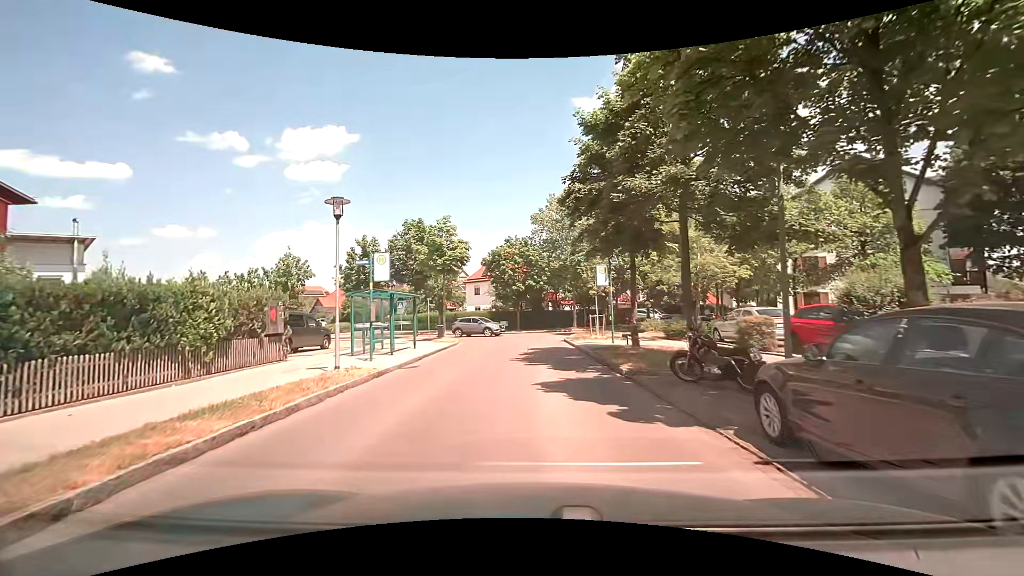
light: Day
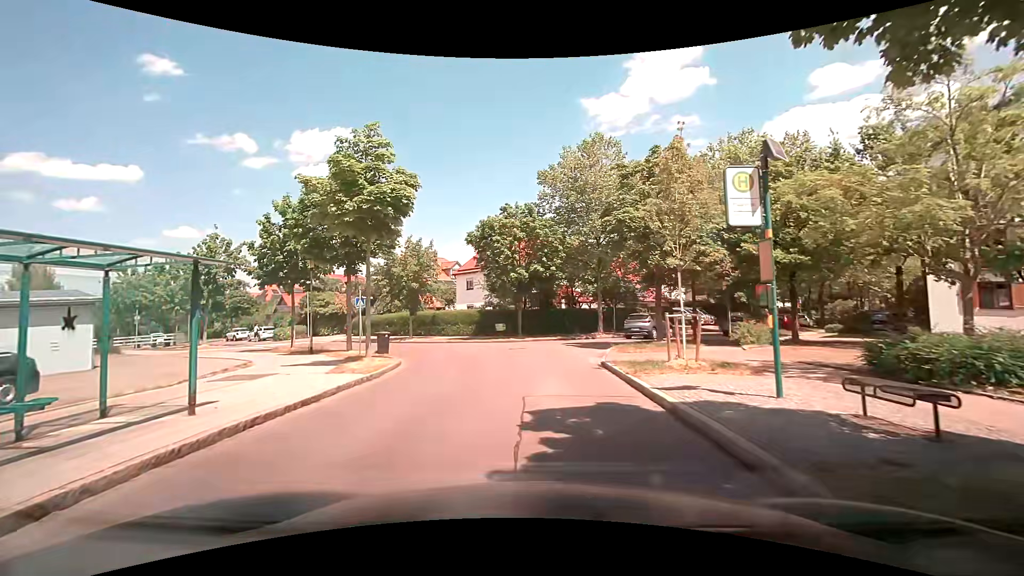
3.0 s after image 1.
(-0.1, +14.5) m; -1°
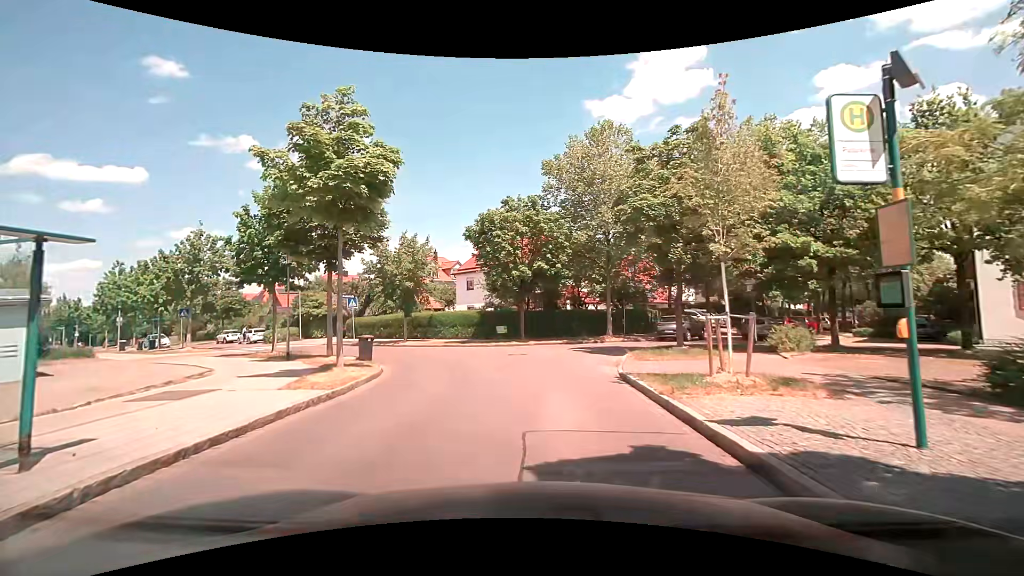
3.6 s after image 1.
(0.0, +2.6) m; +1°
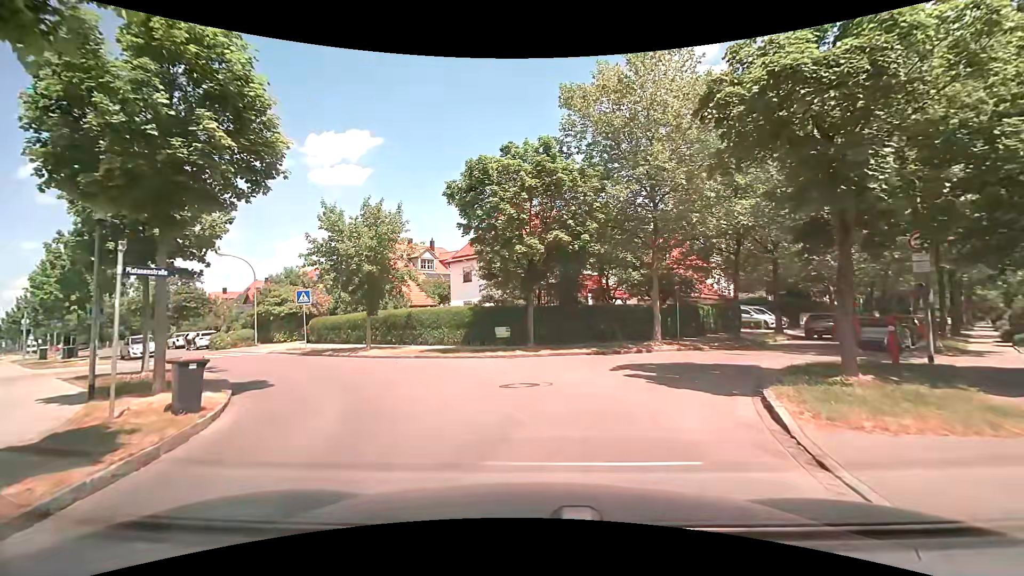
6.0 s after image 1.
(-0.4, +9.7) m; -3°
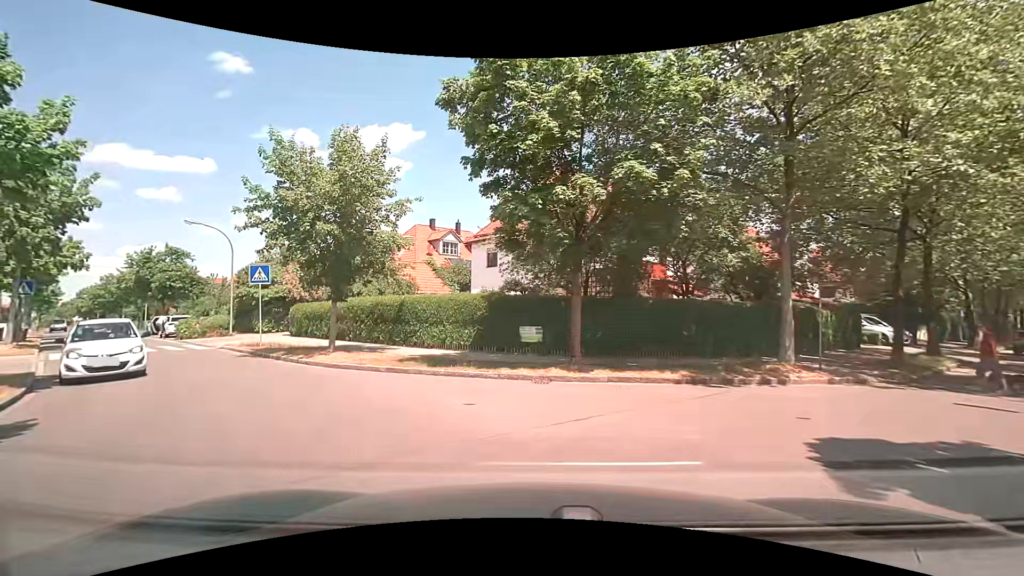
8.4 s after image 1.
(-0.2, +8.3) m; -4°
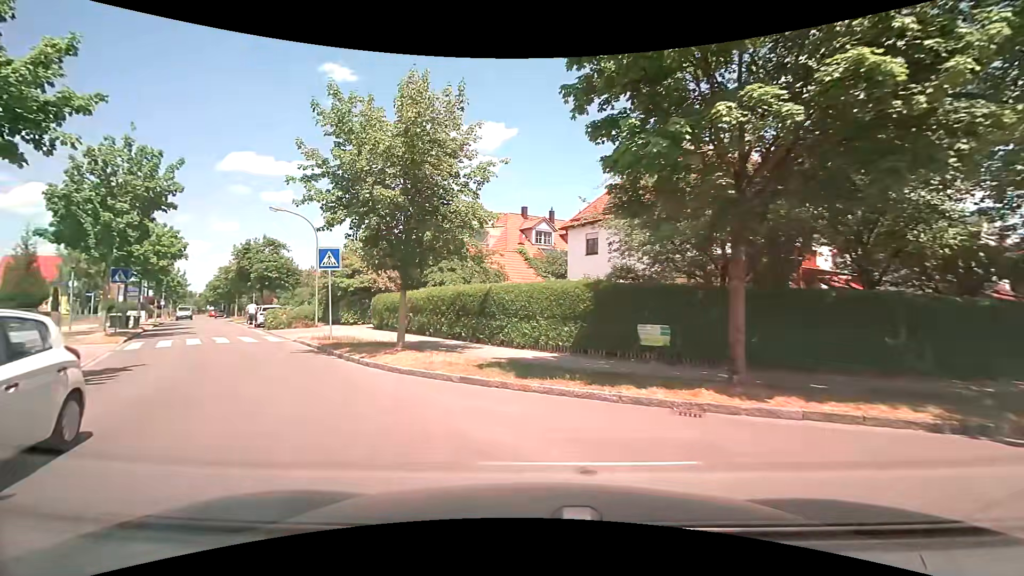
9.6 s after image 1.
(-0.3, +3.8) m; -9°
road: residential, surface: asphalt
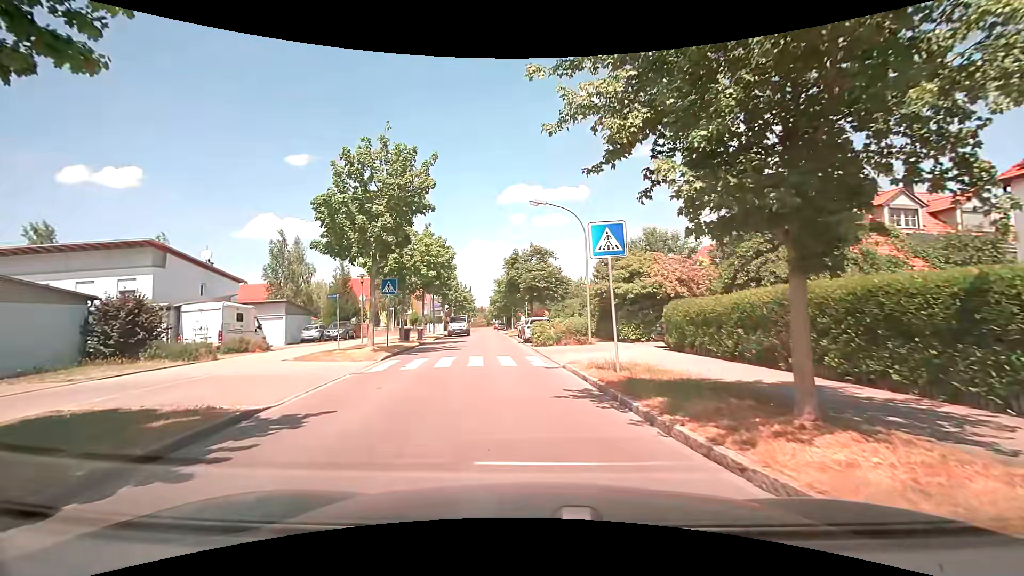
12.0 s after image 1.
(-2.5, +7.5) m; -30°
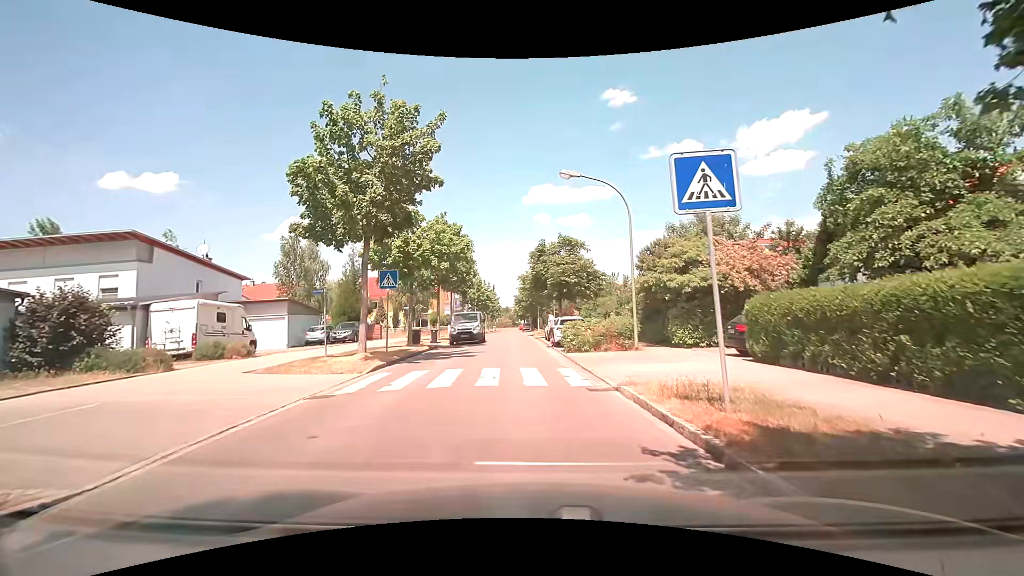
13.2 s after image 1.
(-0.2, +4.6) m; -4°
(0, +10) (-1, +20) (-1, +30) (-2, +40) (-2, +50) (-3, +60) (-3, +70) (-3, +80) (-4, +90) (-4, +100) m
